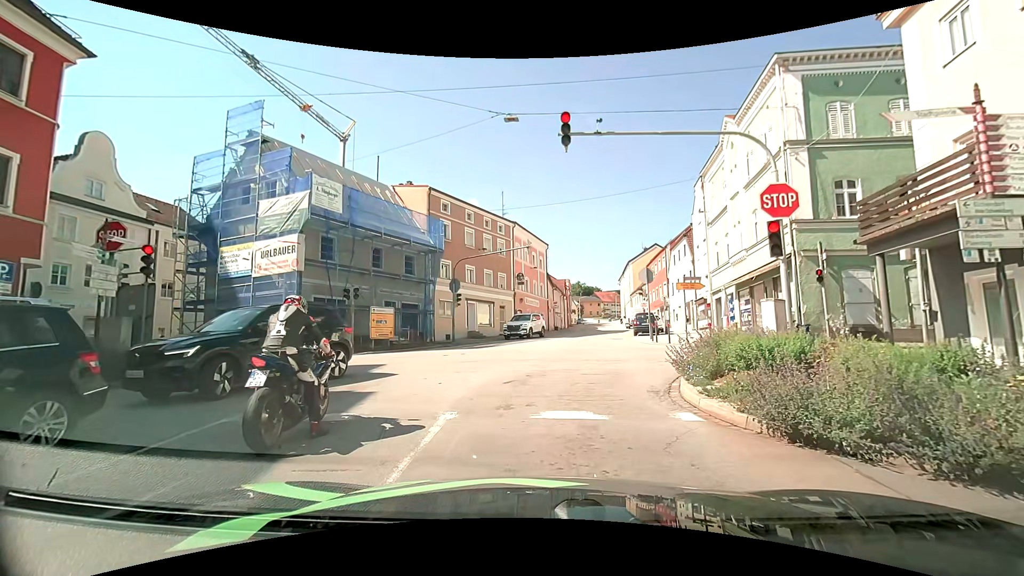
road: tertiary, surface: asphalt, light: Day
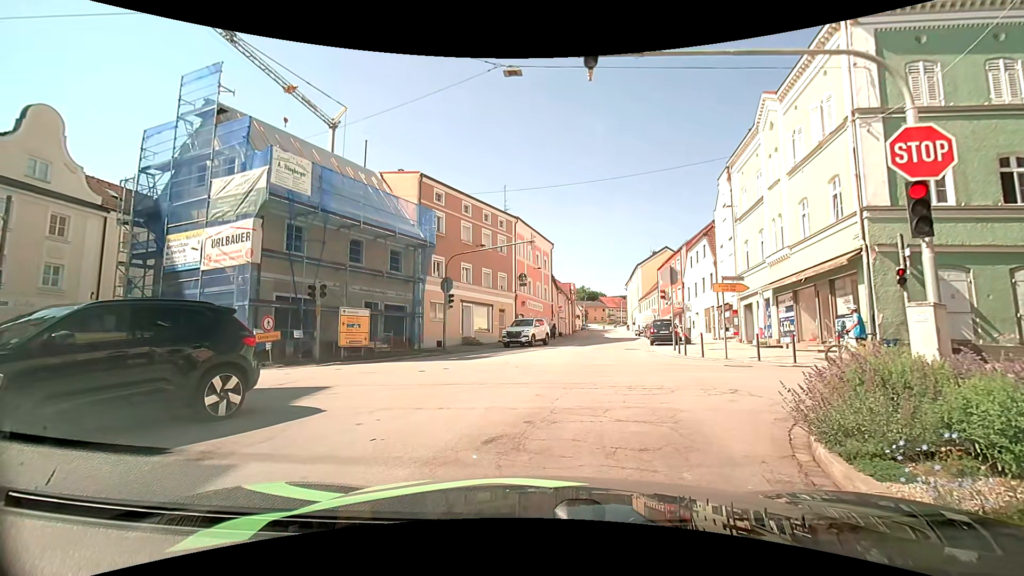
(0.0, +4.0) m; 0°
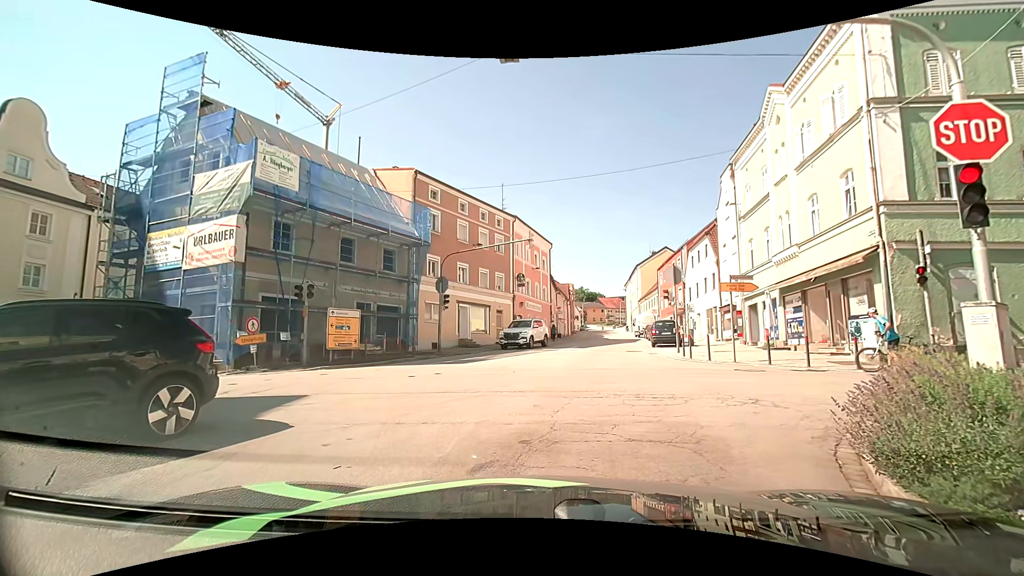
(0.0, +0.9) m; 0°
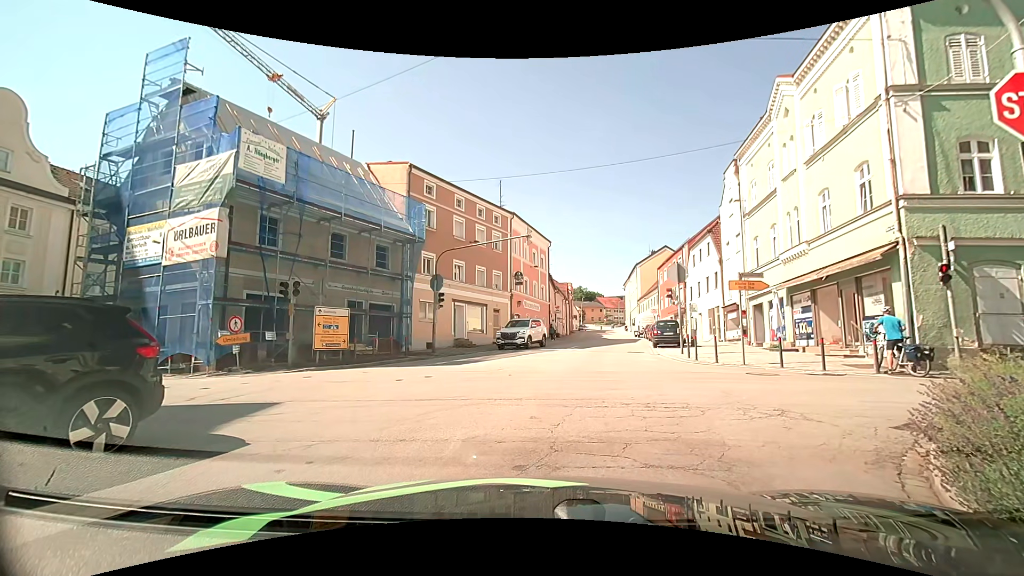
(0.0, +0.9) m; 0°
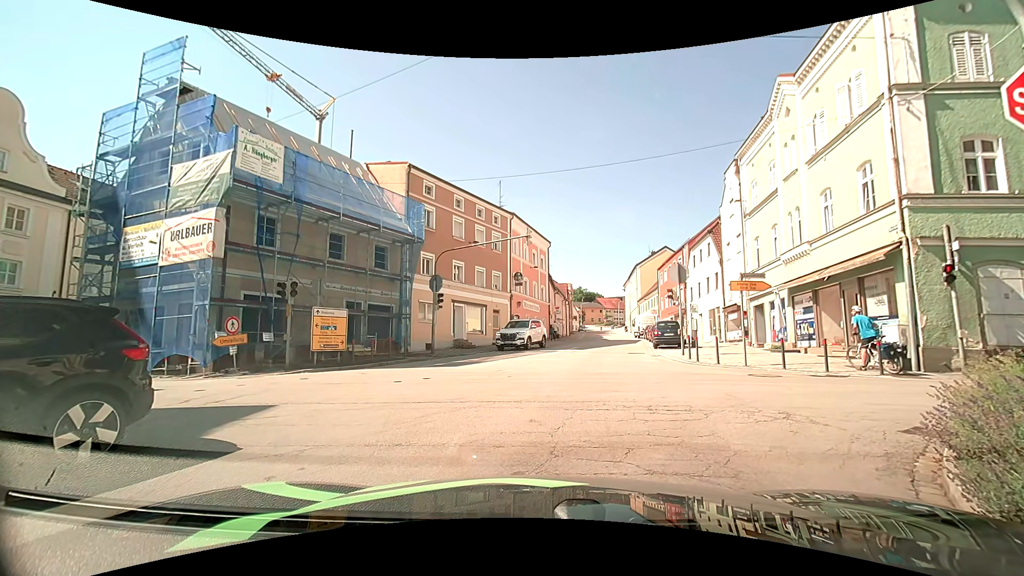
(0.0, +0.2) m; 0°
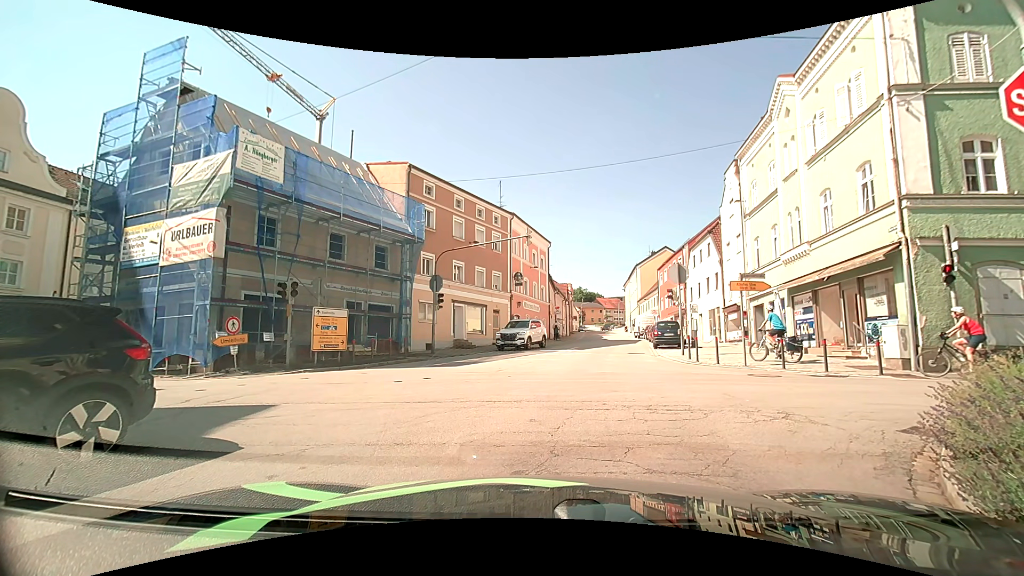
(0.0, +0.1) m; 0°
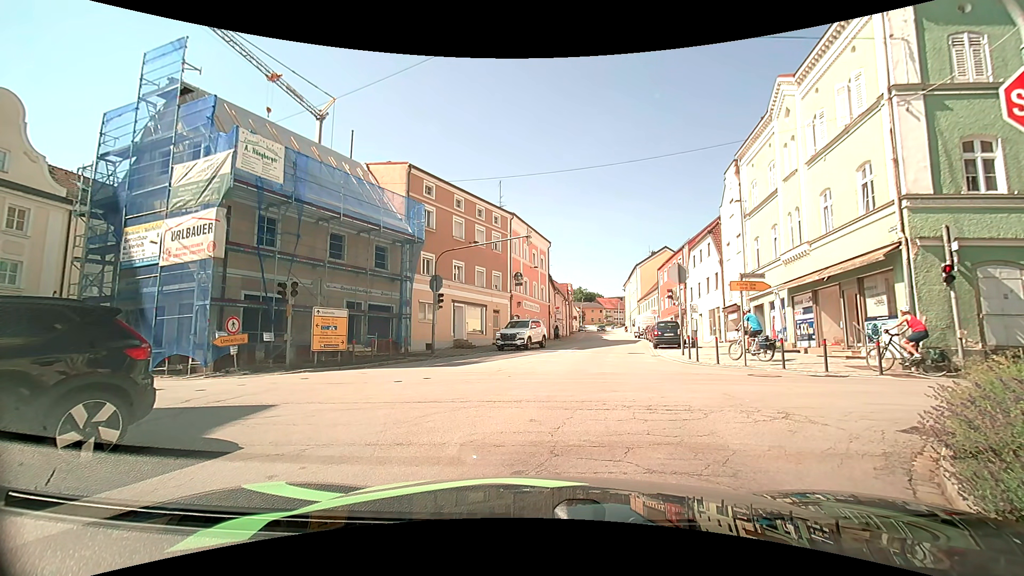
(0.0, 0.0) m; 0°
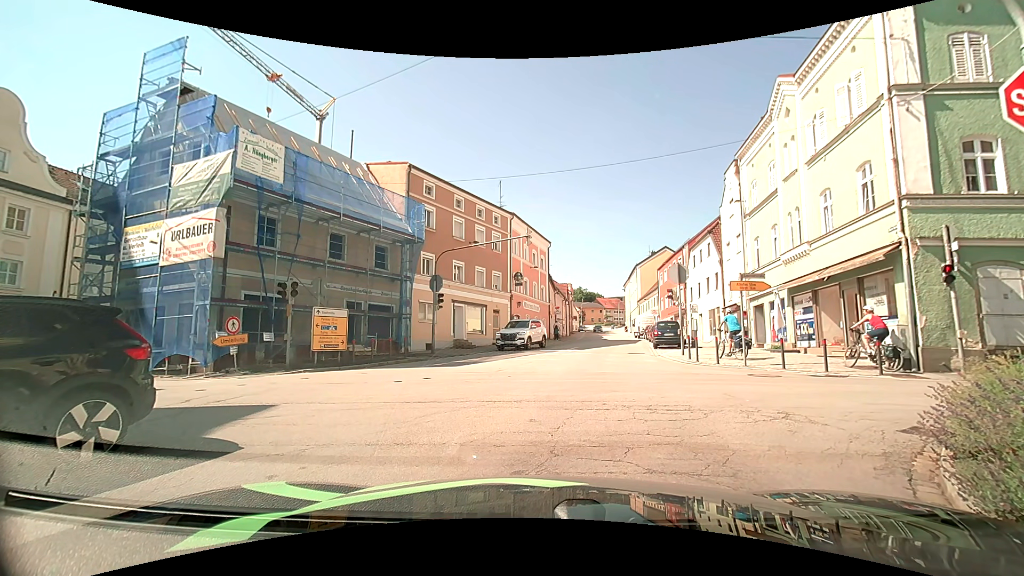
(0.0, 0.0) m; 0°
(0, +10) (+1, +20) (+3, +30) (+5, +40) (+6, +49) (+8, +59) (+9, +69) (+10, +79) (+11, +89) (+12, +99) m
